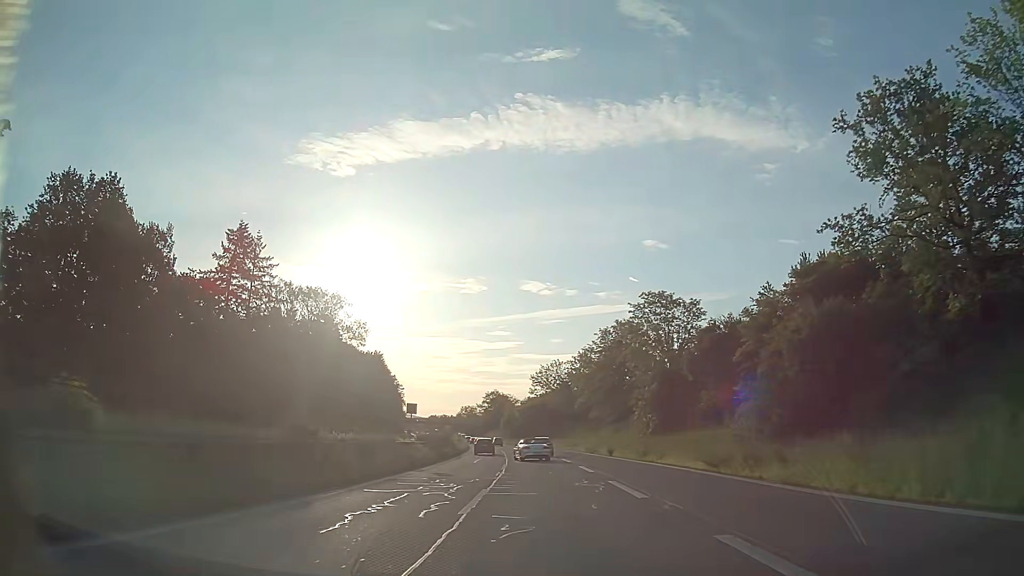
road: trunk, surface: asphalt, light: Day
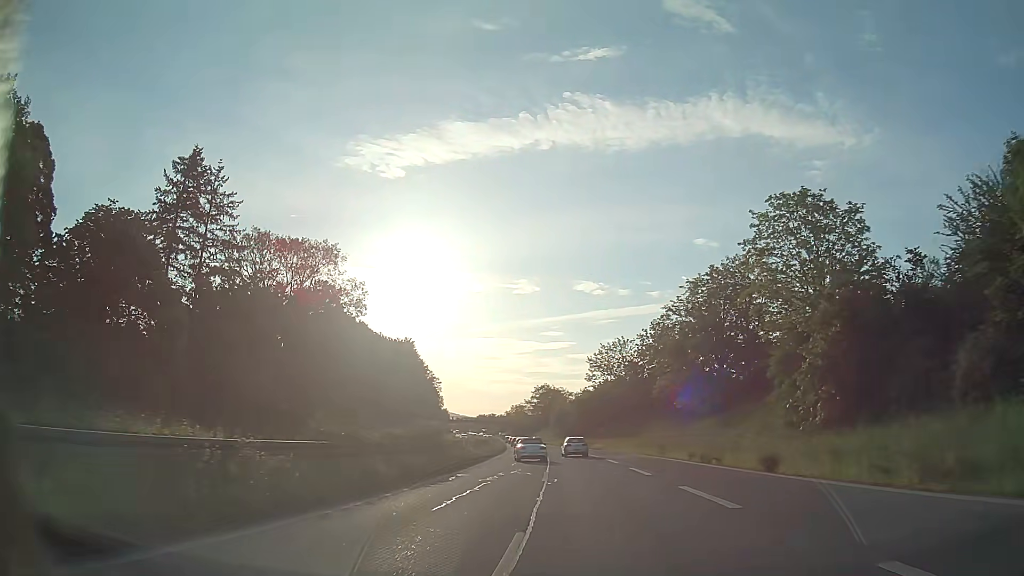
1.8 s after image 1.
(-0.9, +26.6) m; -4°
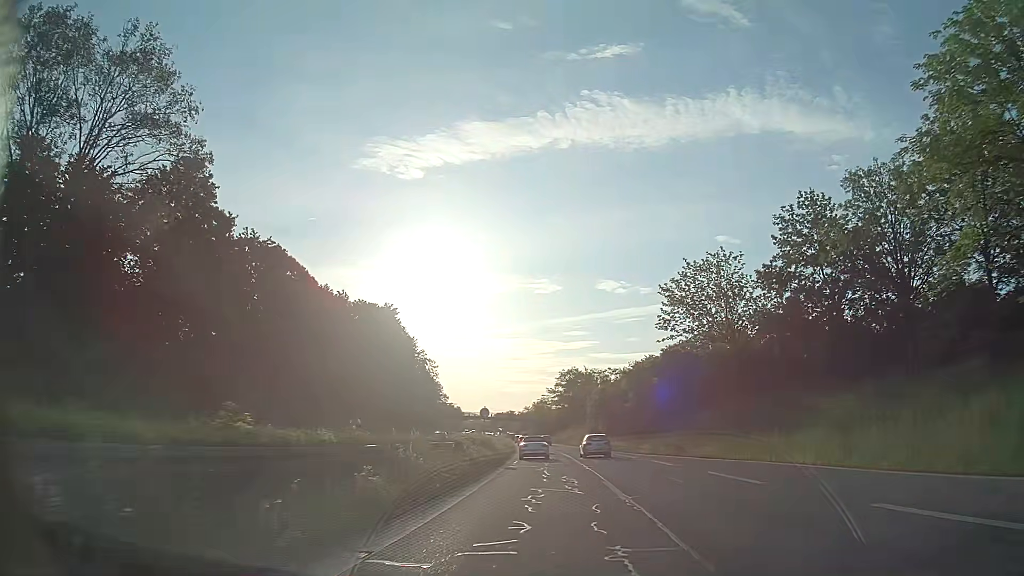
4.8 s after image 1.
(-1.2, +43.8) m; -1°
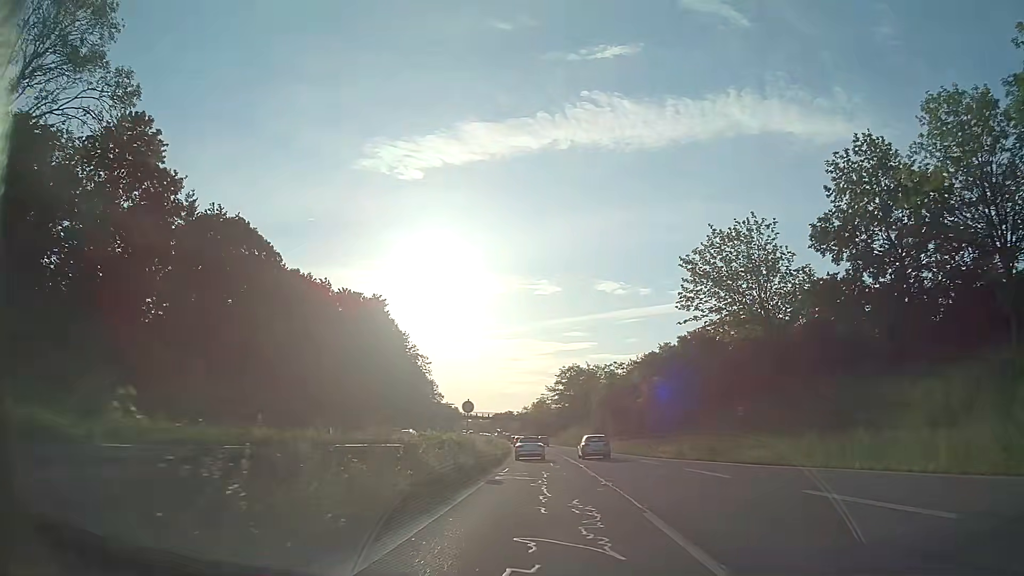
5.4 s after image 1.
(-0.1, +8.5) m; 0°
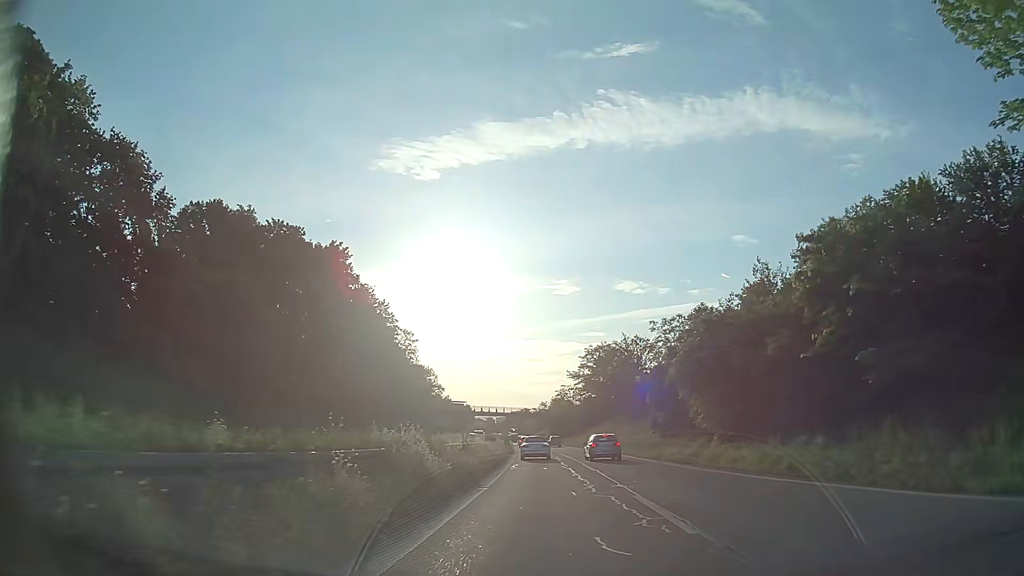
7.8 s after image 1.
(-0.3, +32.4) m; -1°
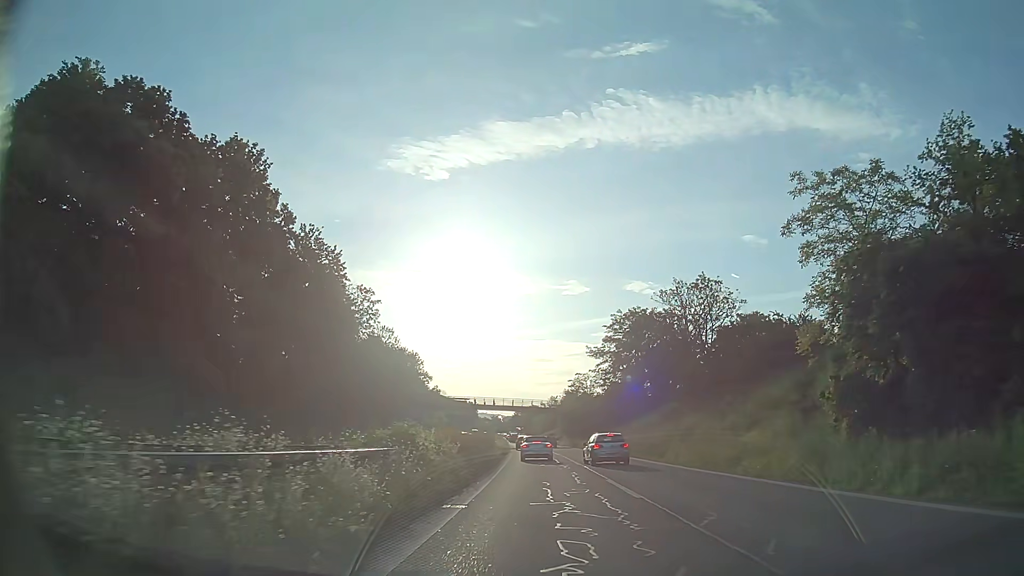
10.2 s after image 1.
(-0.4, +30.3) m; -1°
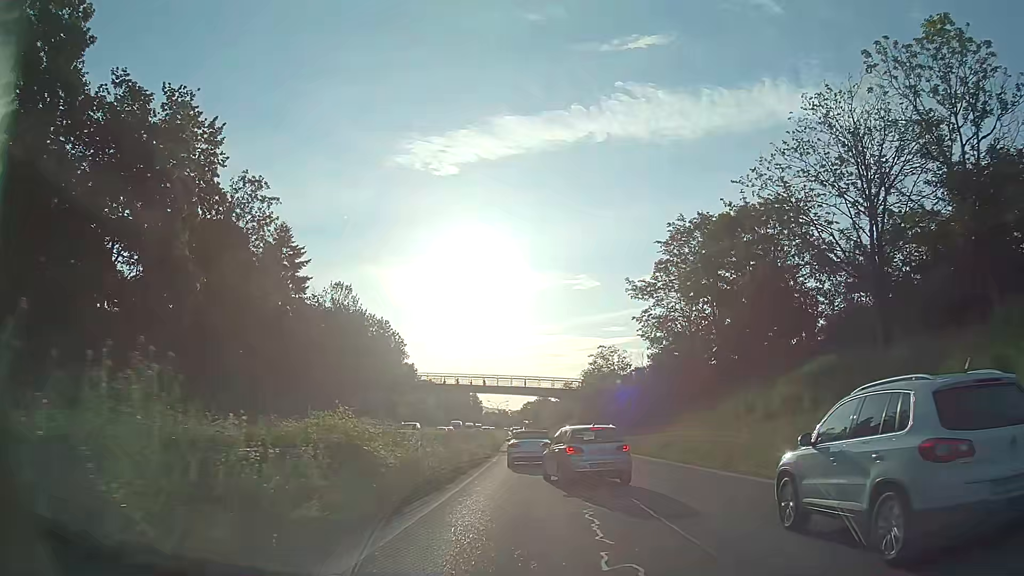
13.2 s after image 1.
(0.0, +32.9) m; -1°
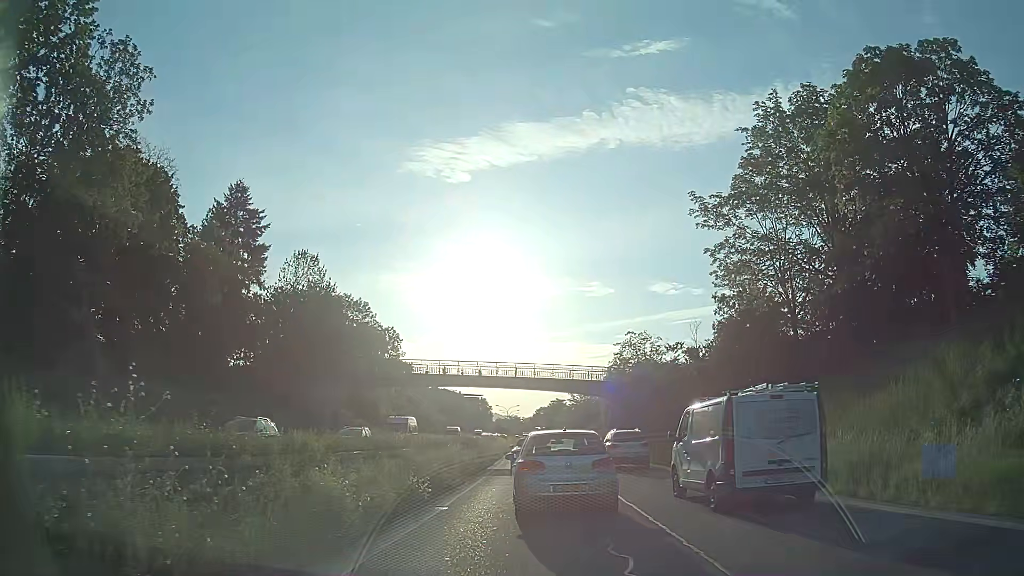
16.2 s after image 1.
(-0.1, +18.8) m; -2°
